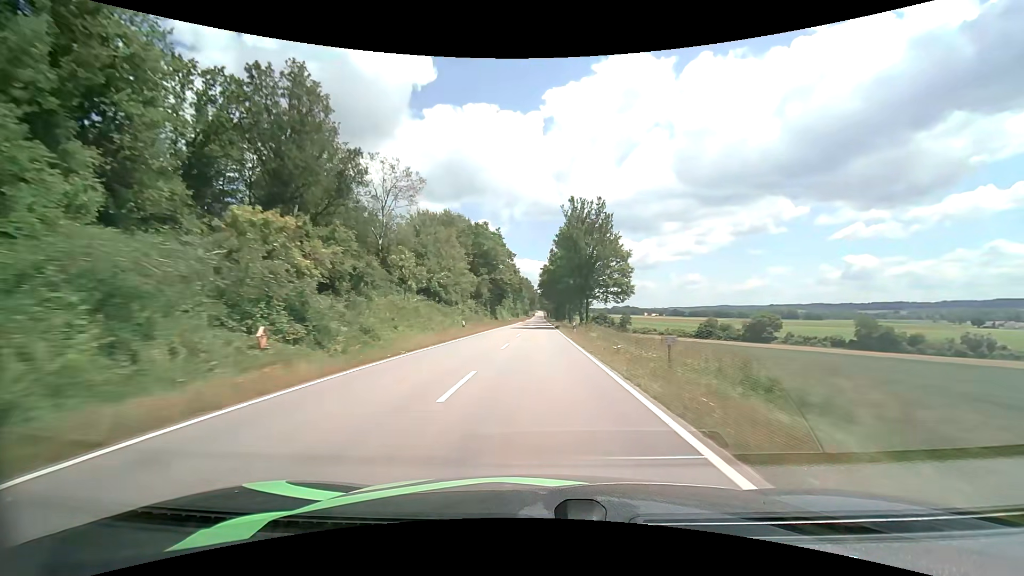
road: tertiary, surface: asphalt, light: Day
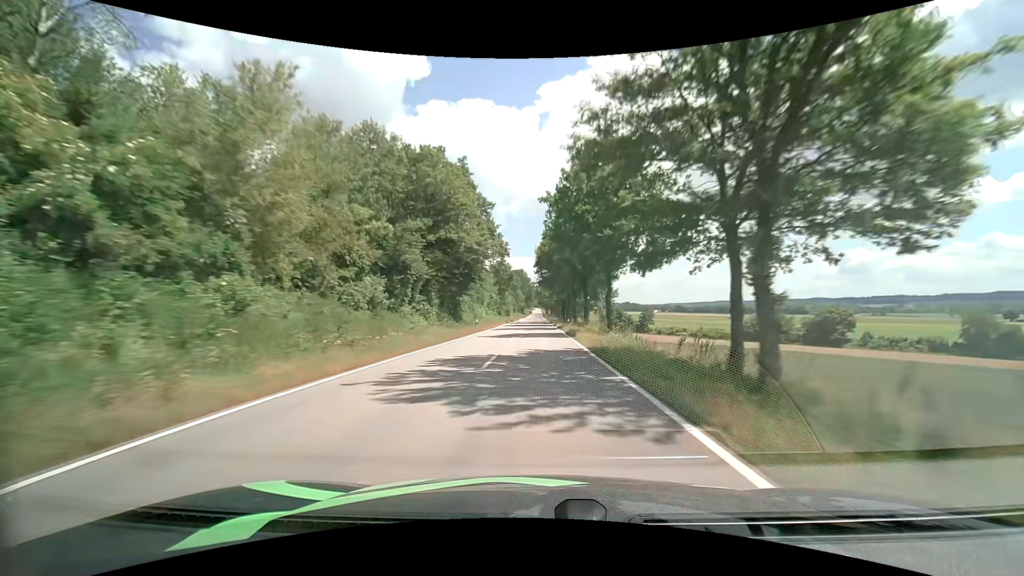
(-0.1, +44.5) m; 0°
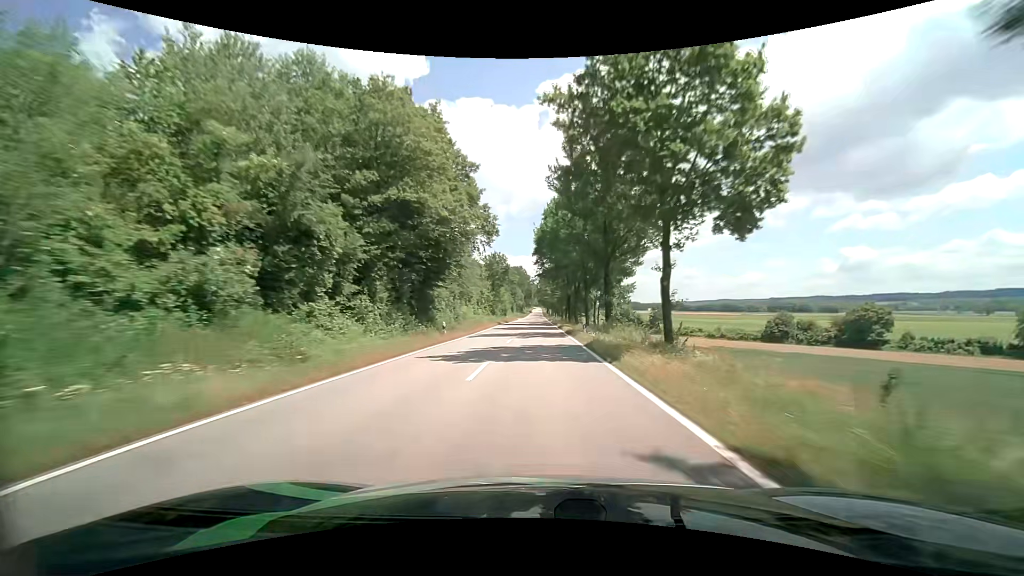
(0.0, +14.9) m; 0°
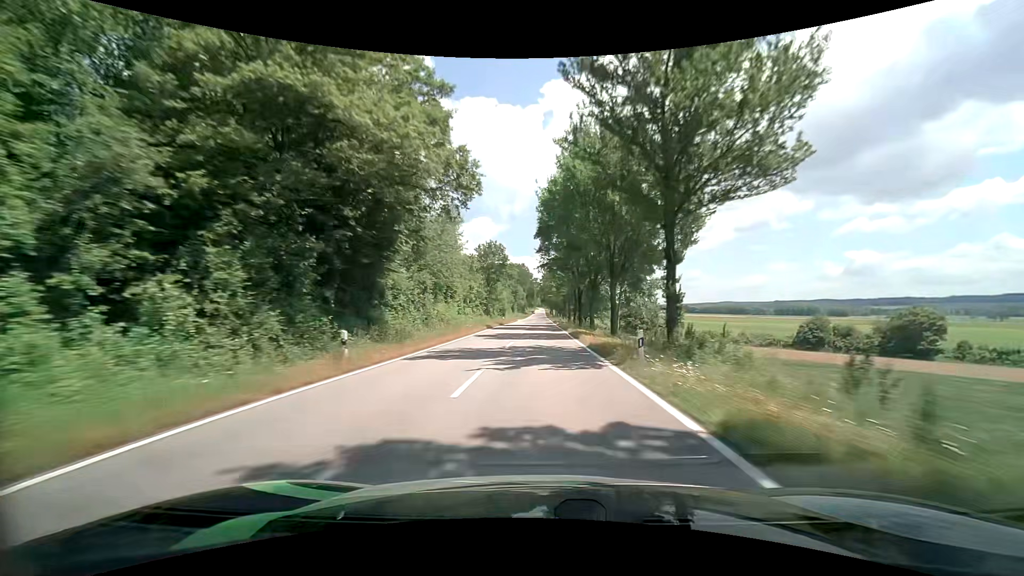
(-0.1, +14.8) m; -1°
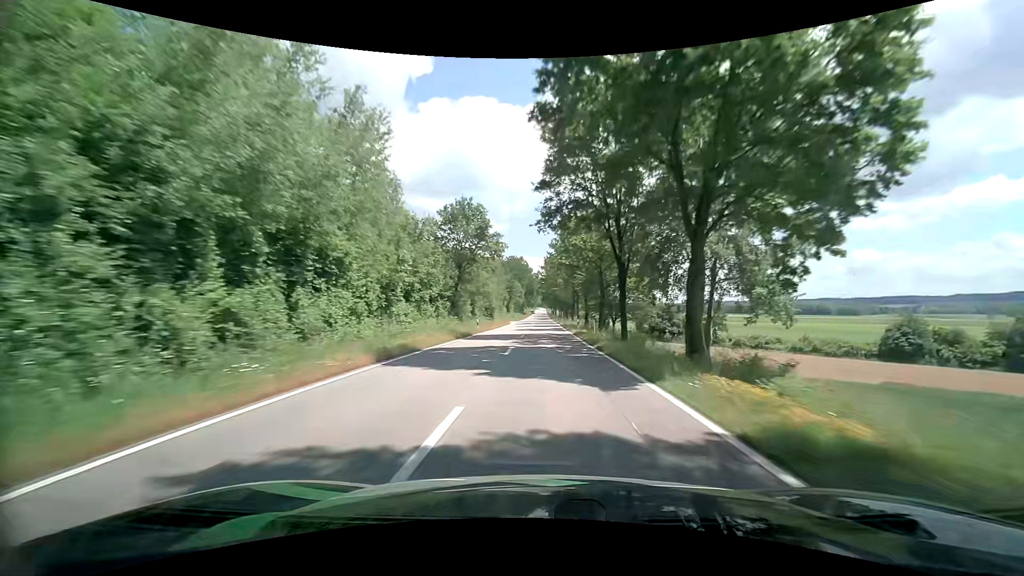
(0.0, +29.5) m; 0°
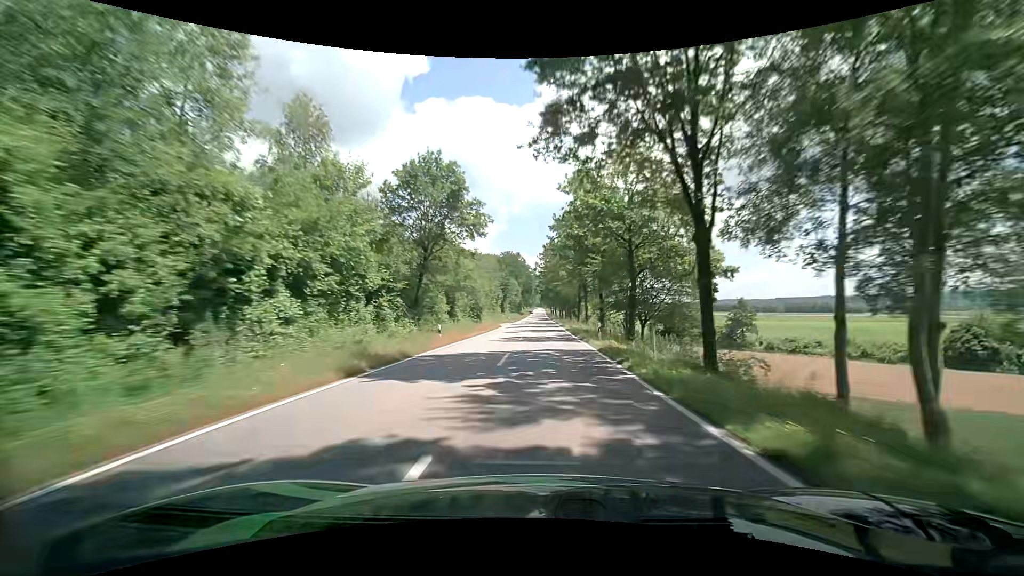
(+0.1, +14.8) m; 0°
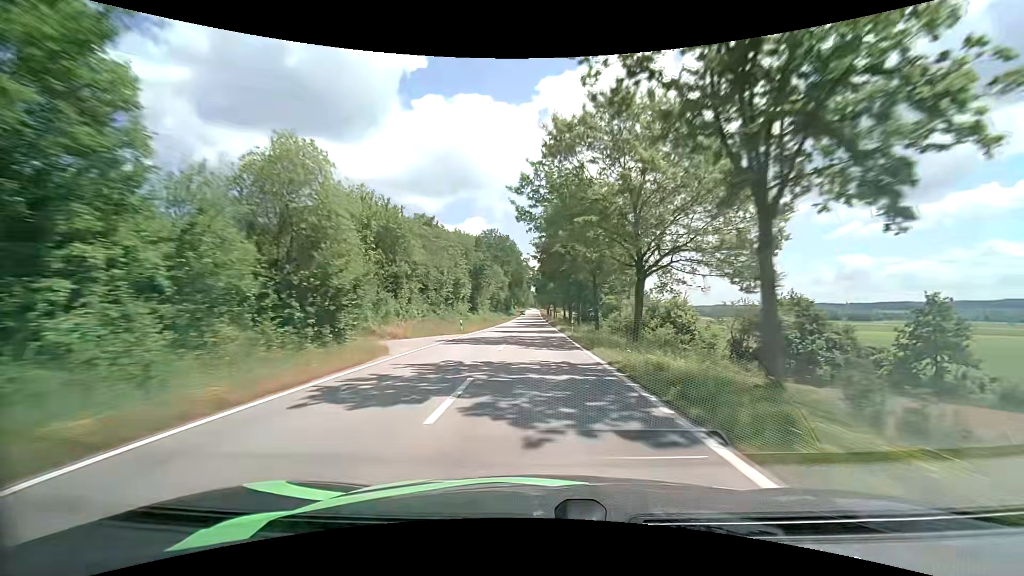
(+0.2, +44.5) m; 0°
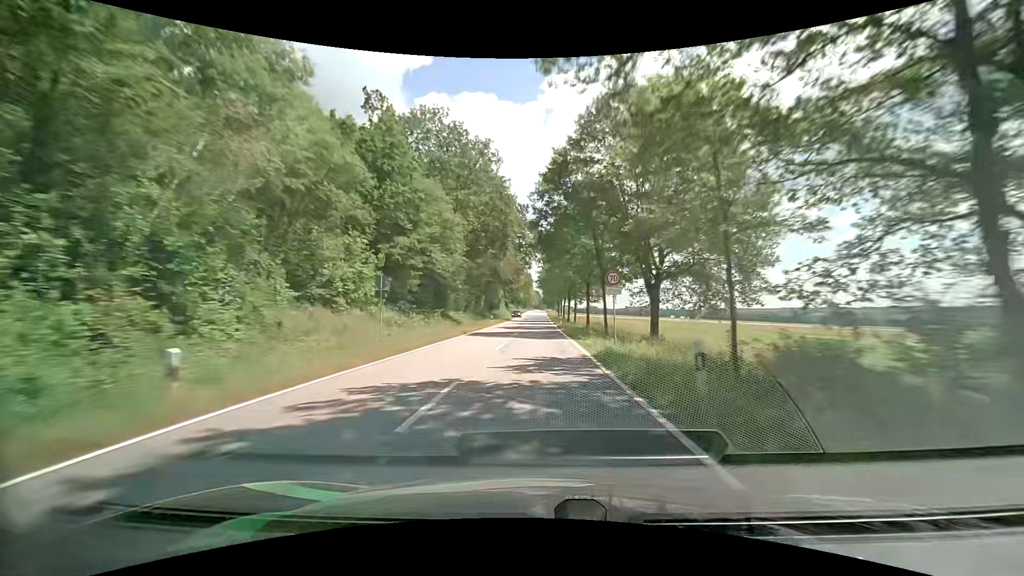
(-0.1, +75.2) m; 0°
